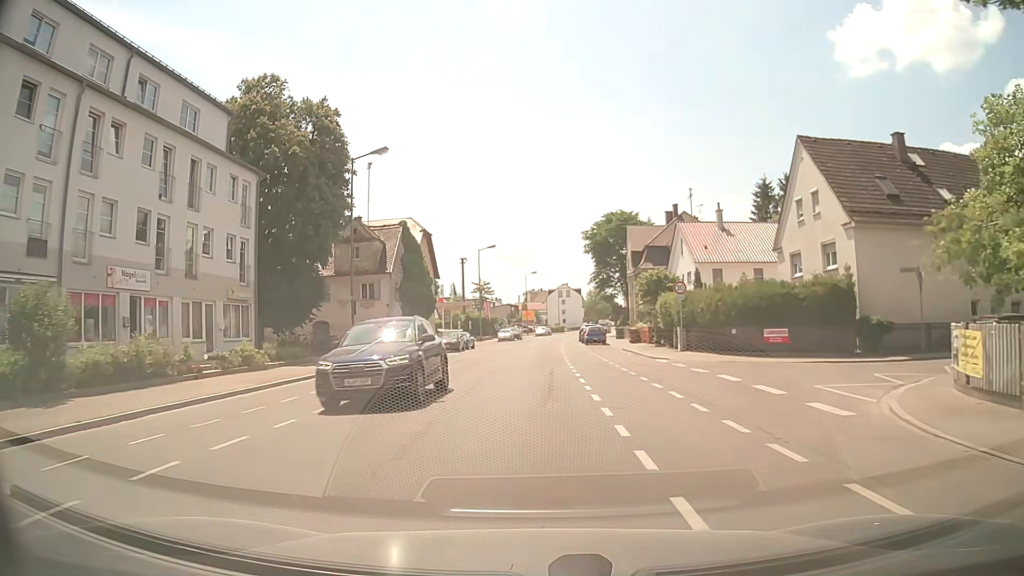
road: tertiary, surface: asphalt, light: Day
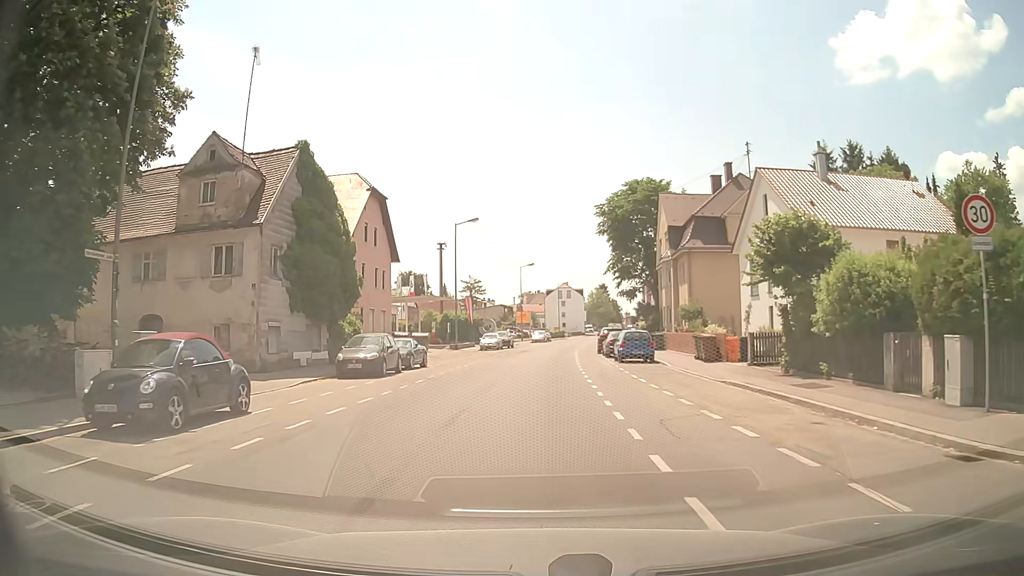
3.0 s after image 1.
(0.0, +21.7) m; +1°
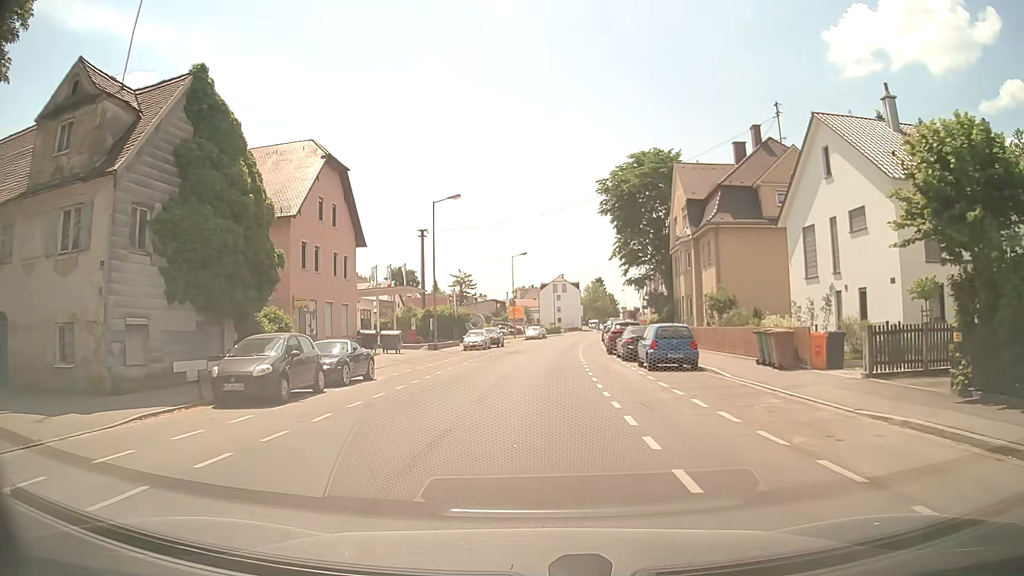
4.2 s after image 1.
(0.0, +9.1) m; +1°
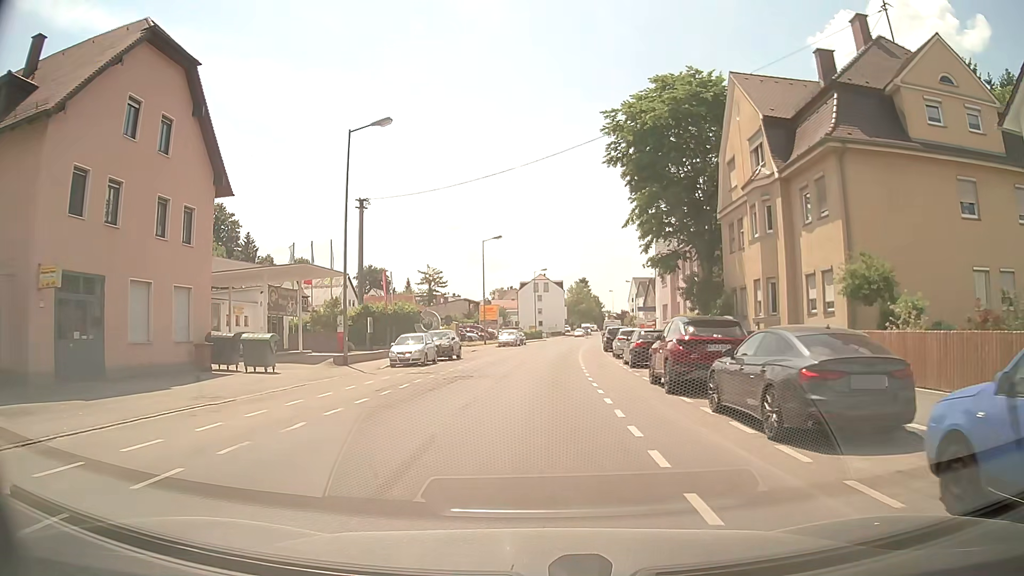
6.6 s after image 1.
(+0.2, +19.0) m; +1°
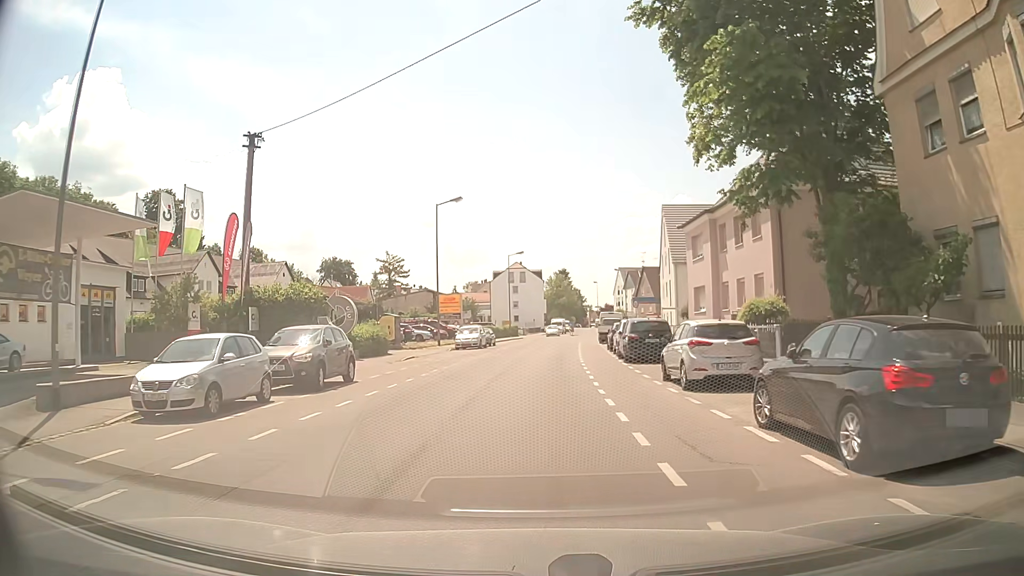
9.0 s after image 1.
(+0.3, +18.7) m; +2°
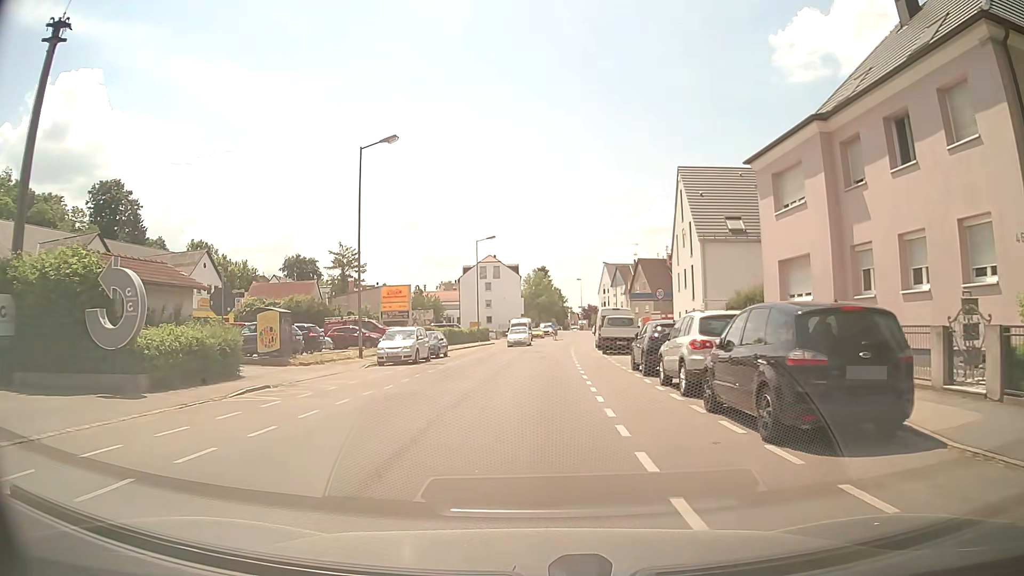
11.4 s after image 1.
(+0.4, +17.4) m; +1°
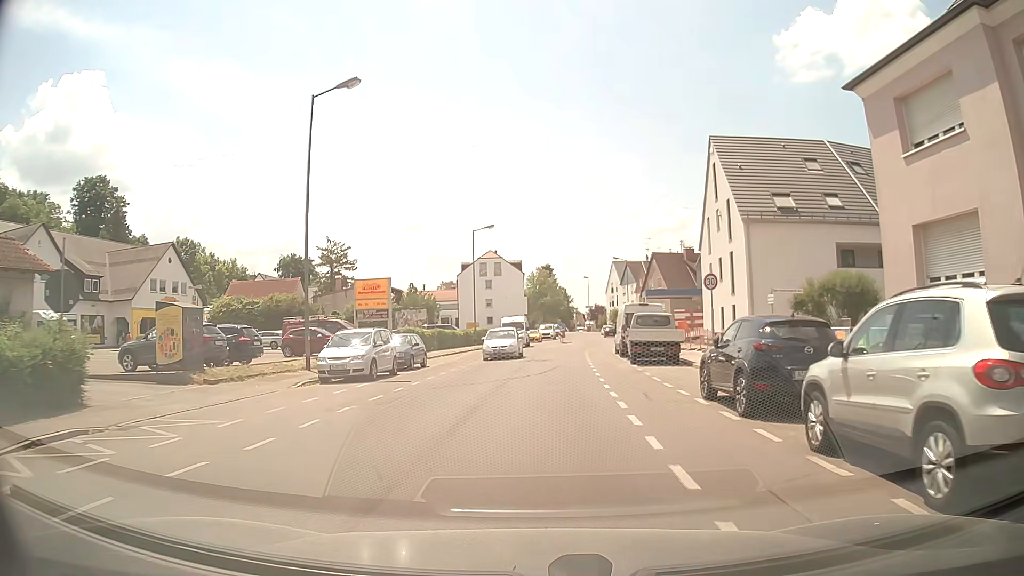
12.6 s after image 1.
(+0.2, +8.7) m; +1°
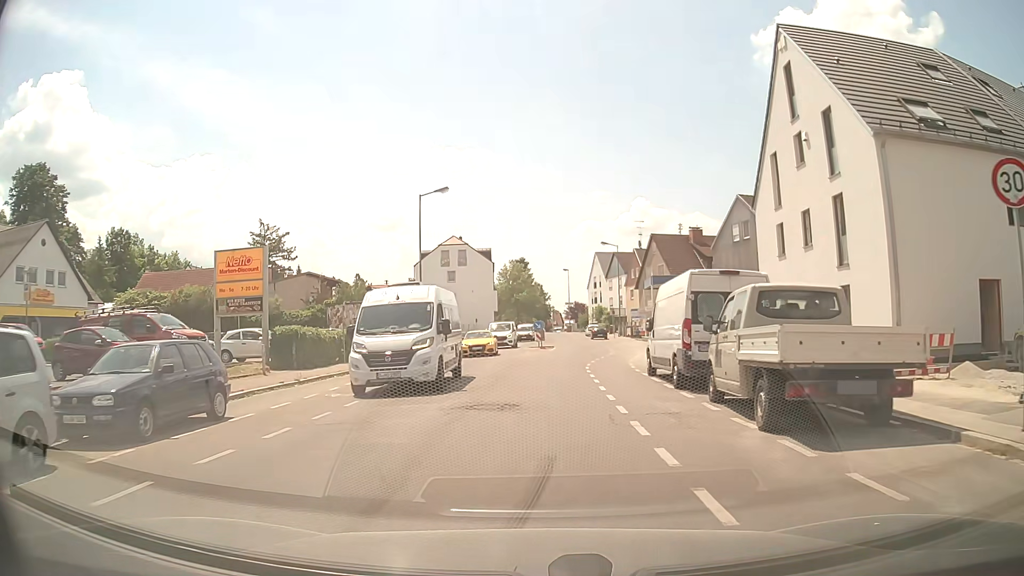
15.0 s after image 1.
(+0.3, +17.1) m; +2°
(0, +10) (0, +20) (+1, +30) (+2, +40) (+3, +50) (+3, +60) (+3, +70) (+3, +80) (+3, +90) (+3, +100) m
